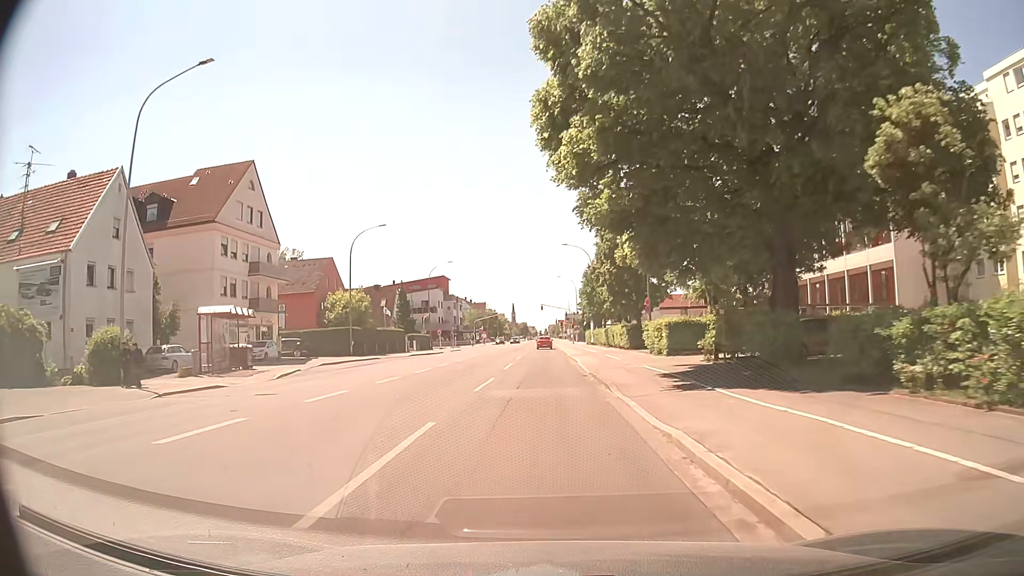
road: tertiary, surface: asphalt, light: Day
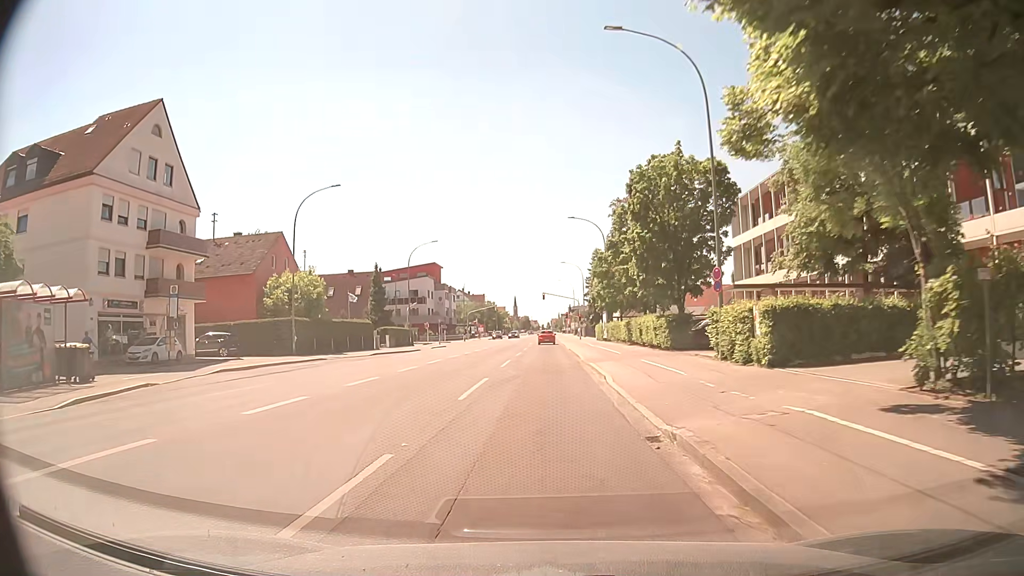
(0.0, +15.2) m; 0°
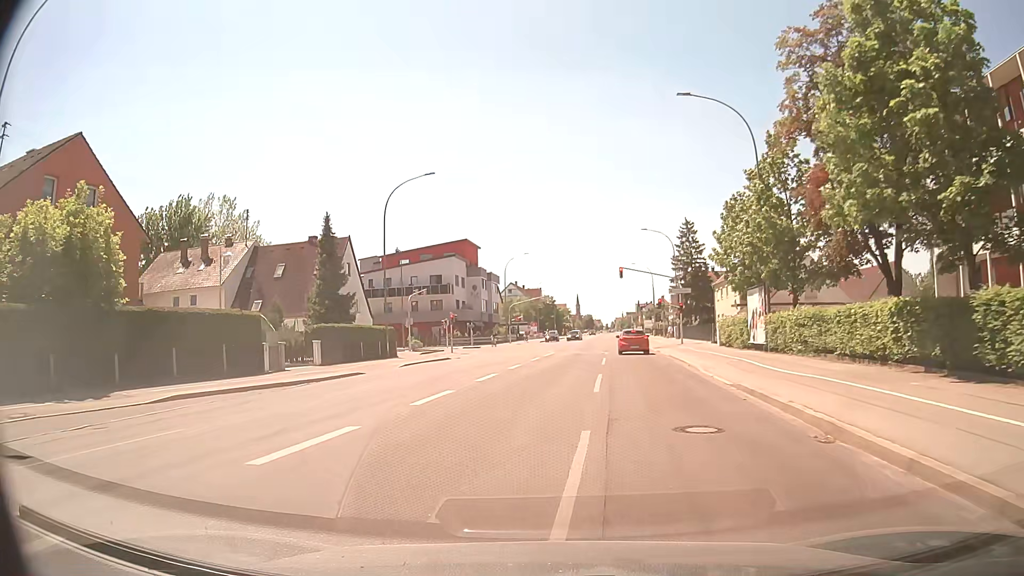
(-1.1, +34.3) m; -5°
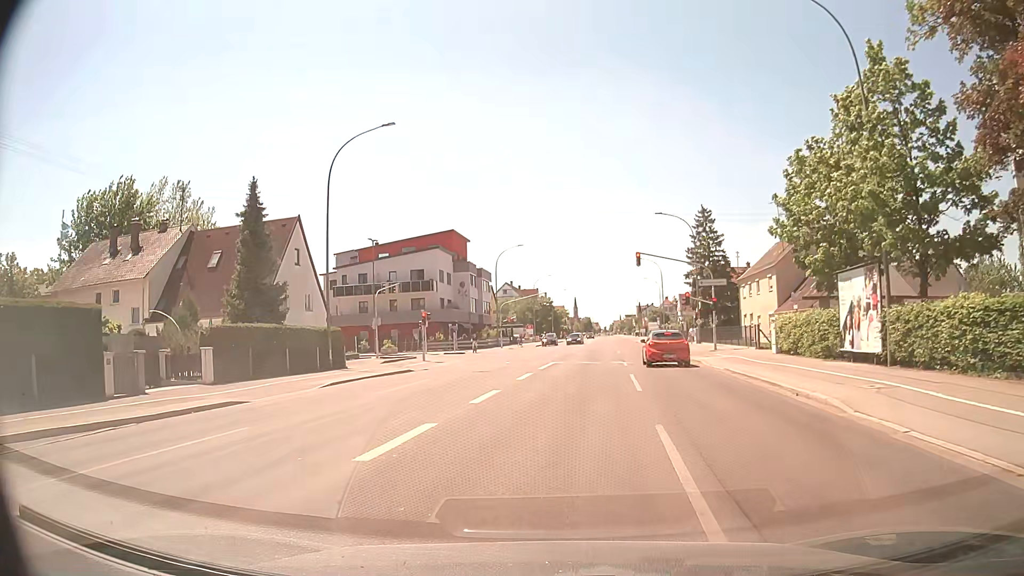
(0.0, +11.4) m; 0°
(0, +10) (+1, +20) (+1, +30) (+2, +40) (+3, +50) (+4, +60) (+5, +70) (+6, +80) (+6, +90) (+7, +100) m
